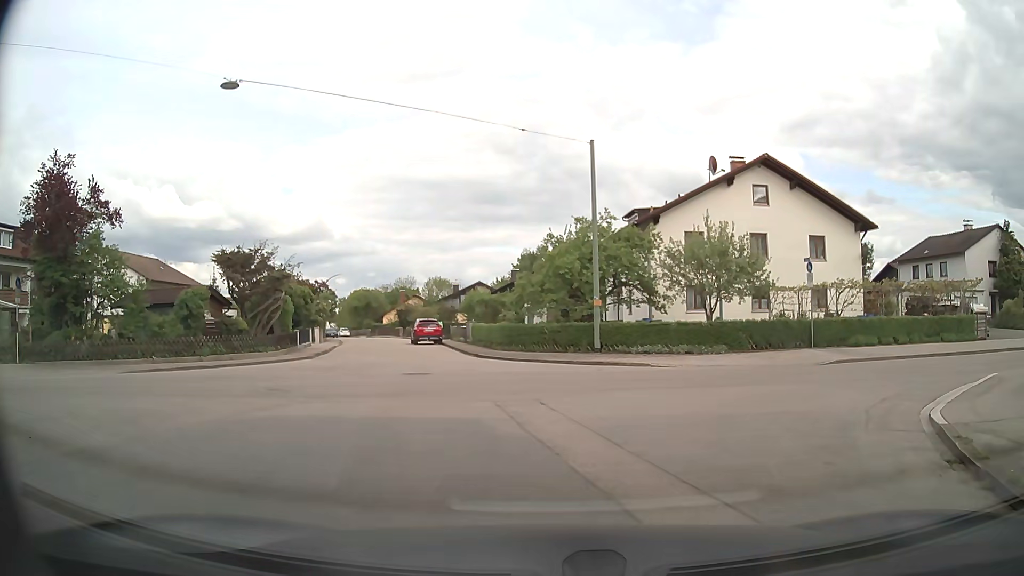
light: Day
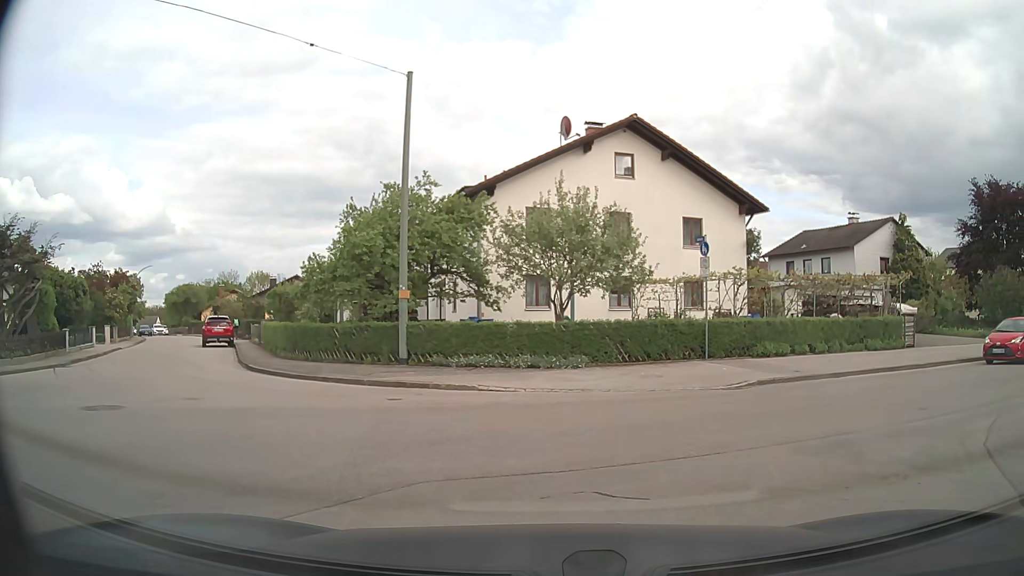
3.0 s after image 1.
(+0.8, +7.3) m; +16°
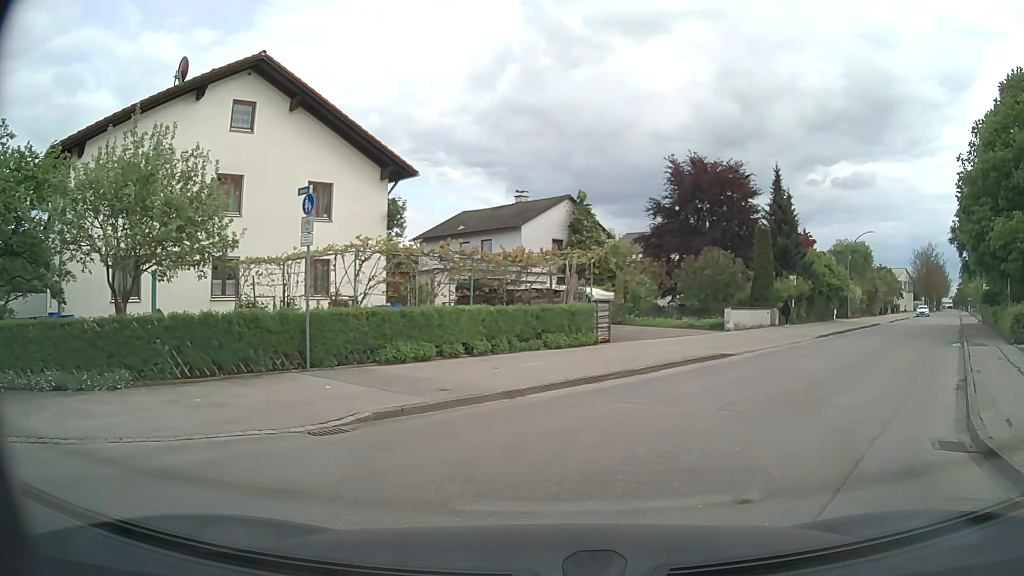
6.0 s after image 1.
(+1.5, +6.3) m; +28°
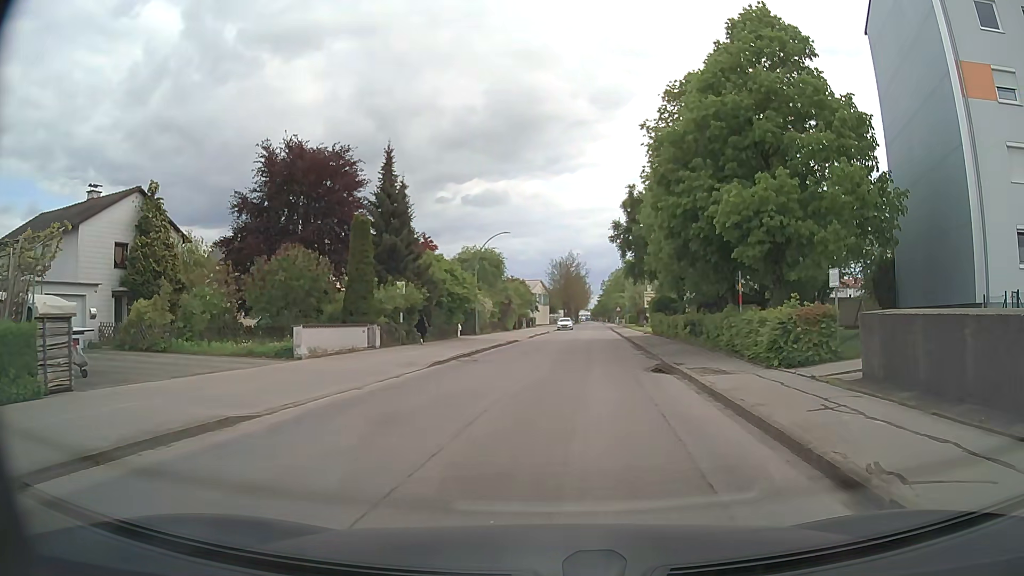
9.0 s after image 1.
(+3.2, +9.5) m; +33°
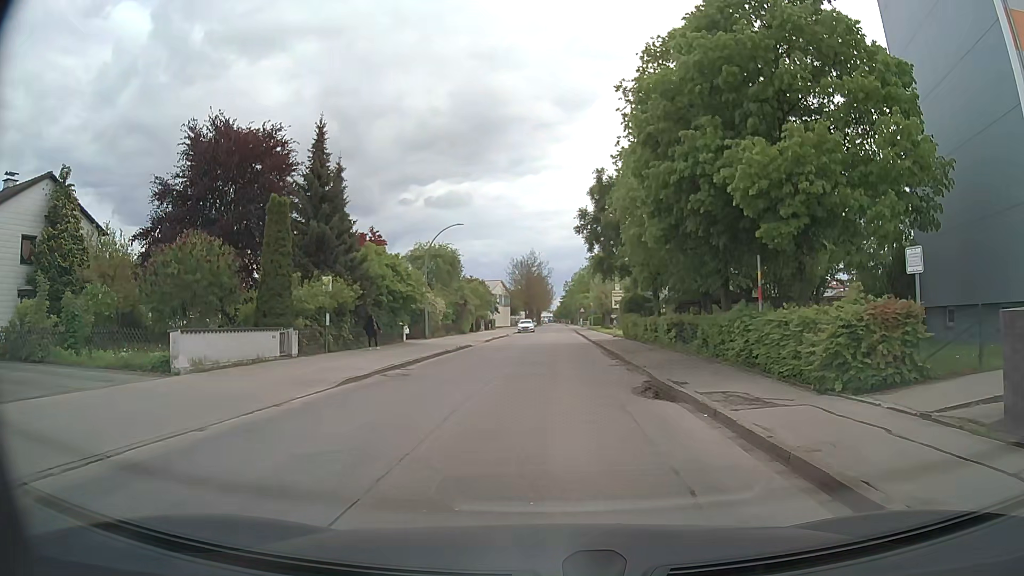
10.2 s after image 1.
(+0.1, +5.5) m; +1°
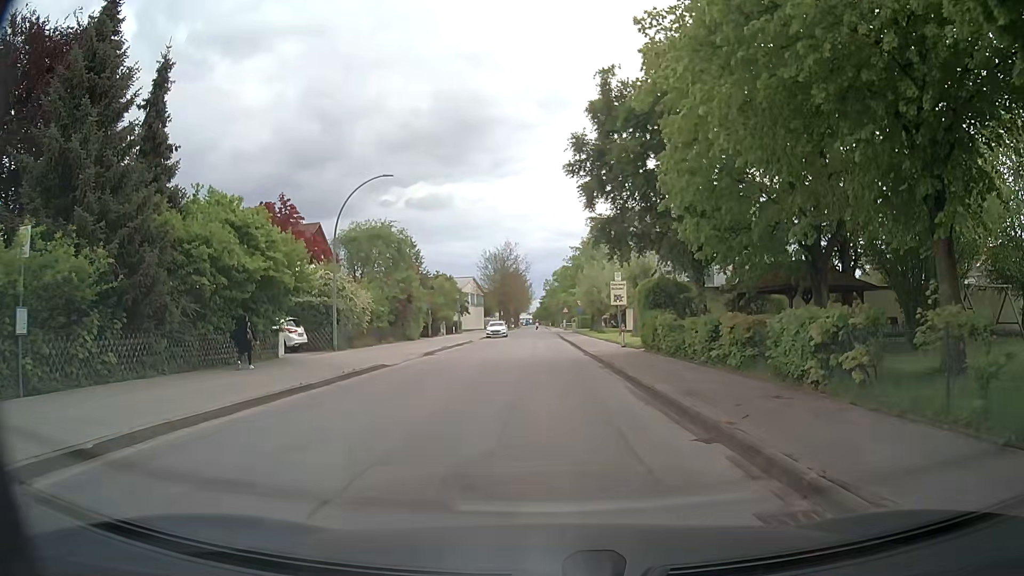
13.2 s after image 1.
(+0.4, +16.3) m; +1°
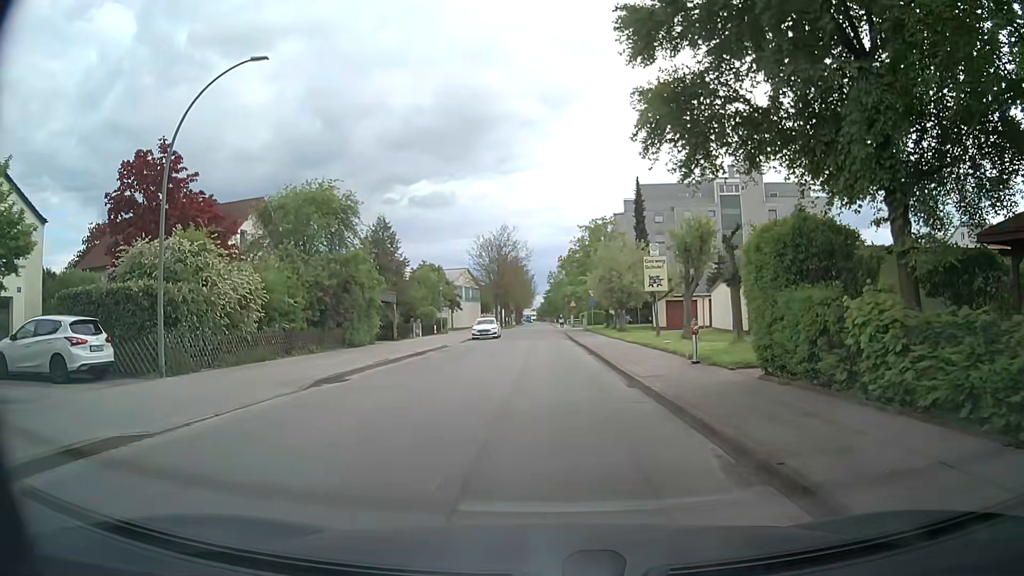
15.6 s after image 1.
(+0.3, +14.5) m; +1°
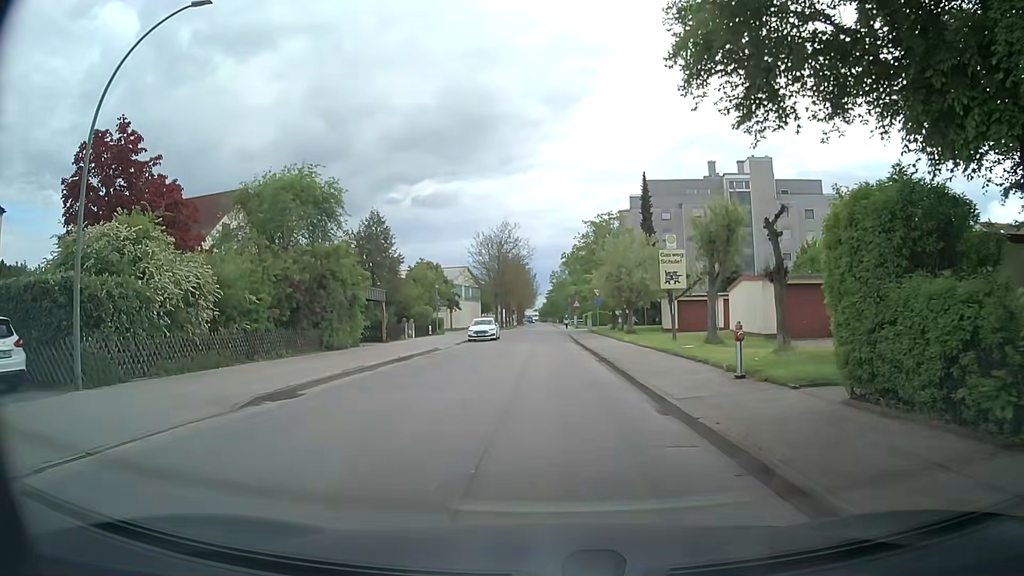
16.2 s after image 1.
(0.0, +3.5) m; 0°
